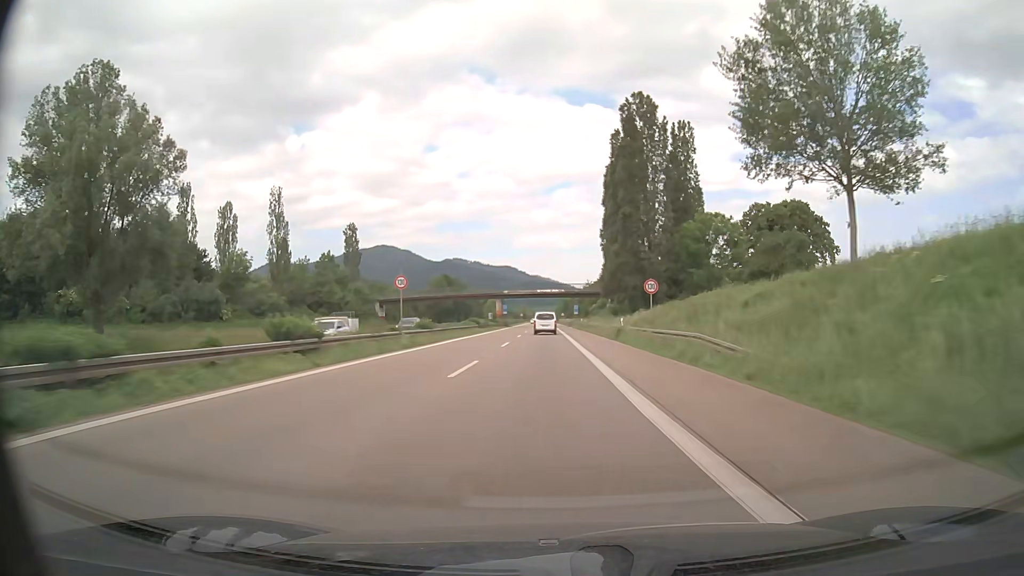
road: trunk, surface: asphalt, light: Day
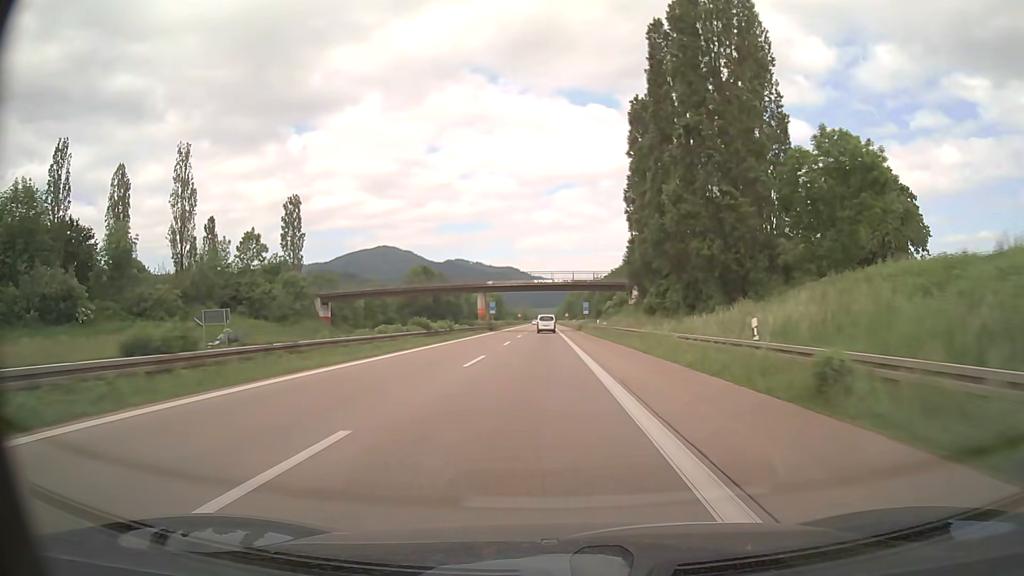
(0.0, +30.6) m; 0°
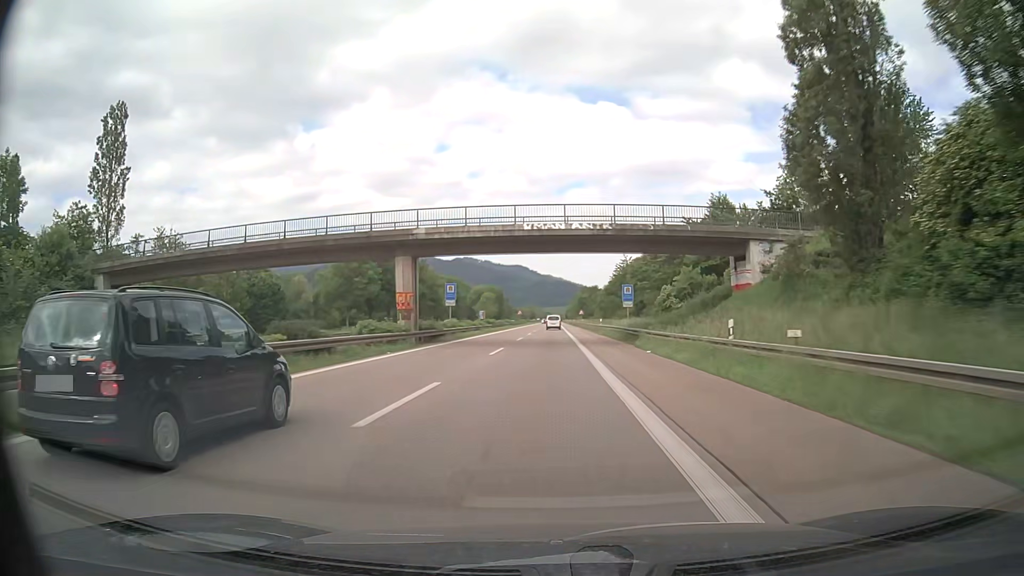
(-0.3, +45.9) m; -1°
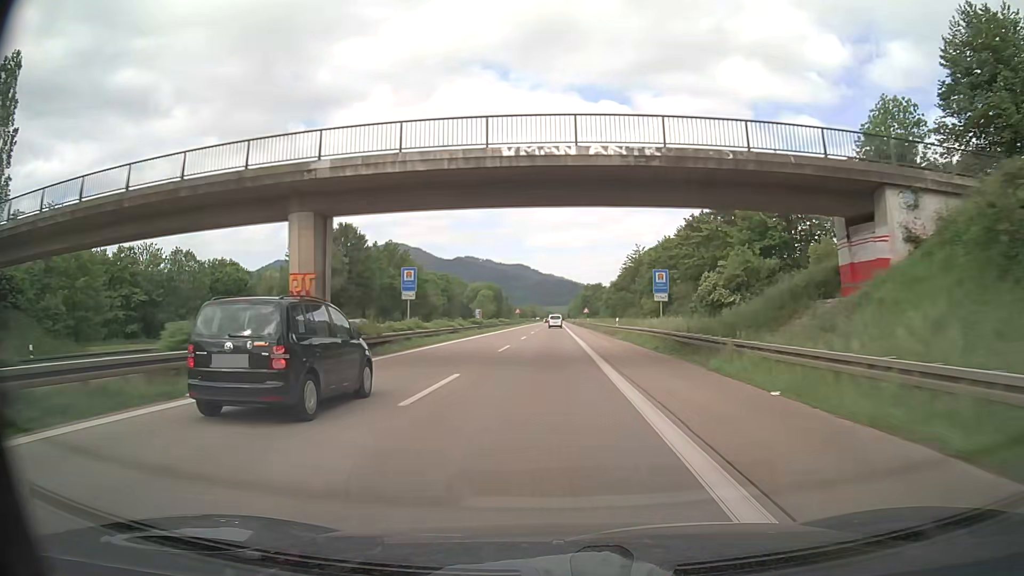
(0.0, +15.3) m; 0°
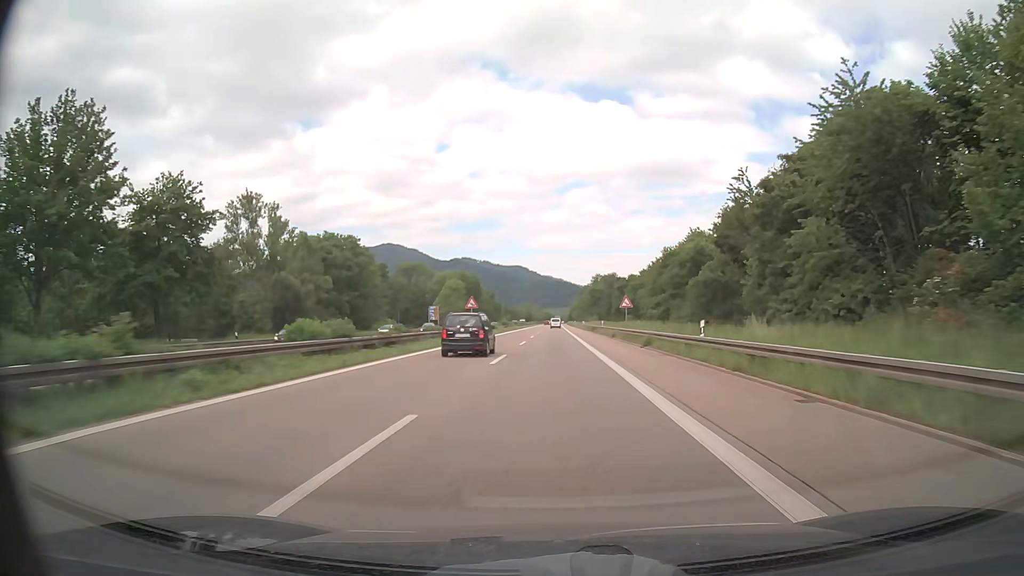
(+0.1, +76.0) m; 0°
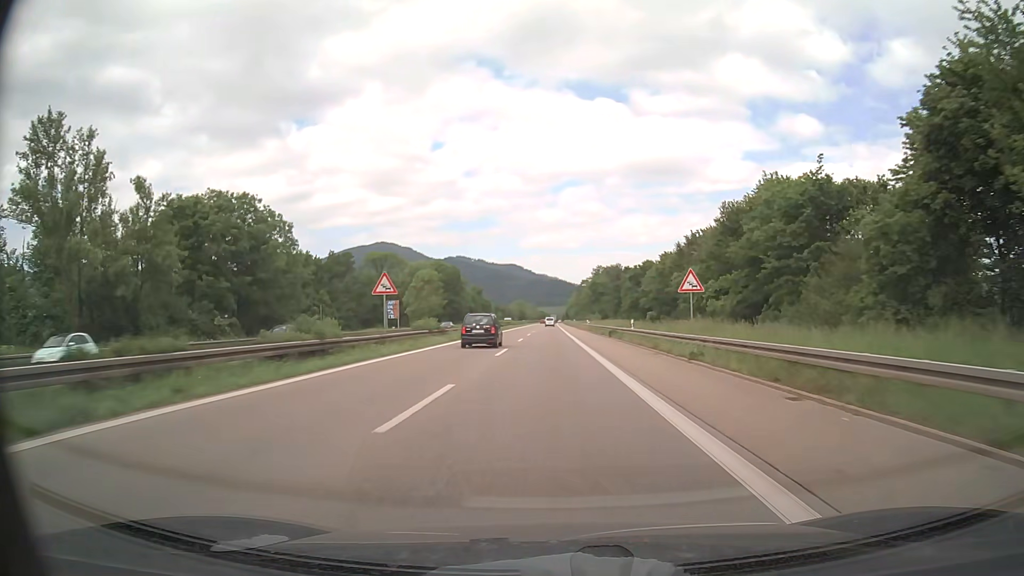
(+0.1, +30.4) m; 0°
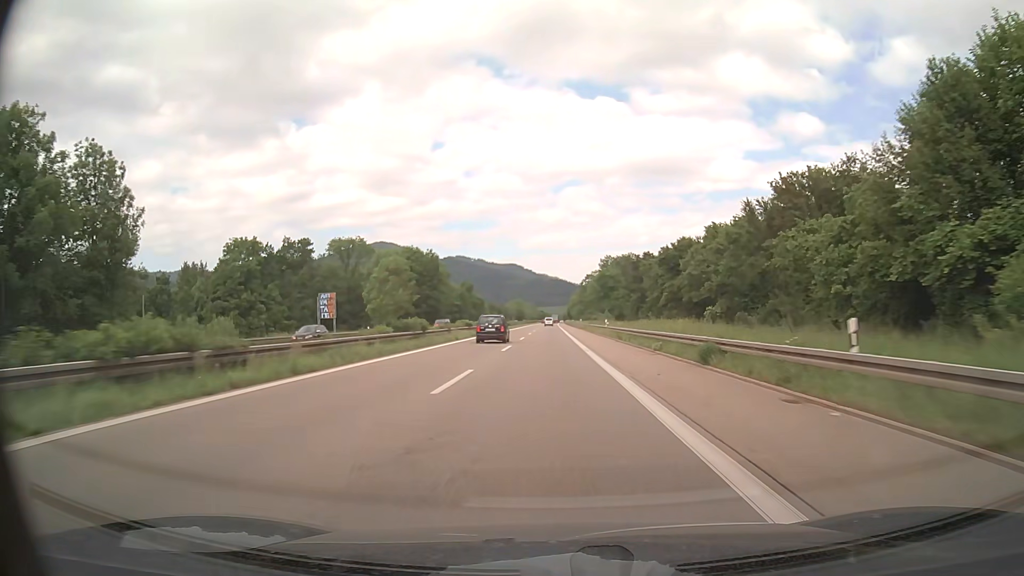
(+0.1, +30.4) m; 0°
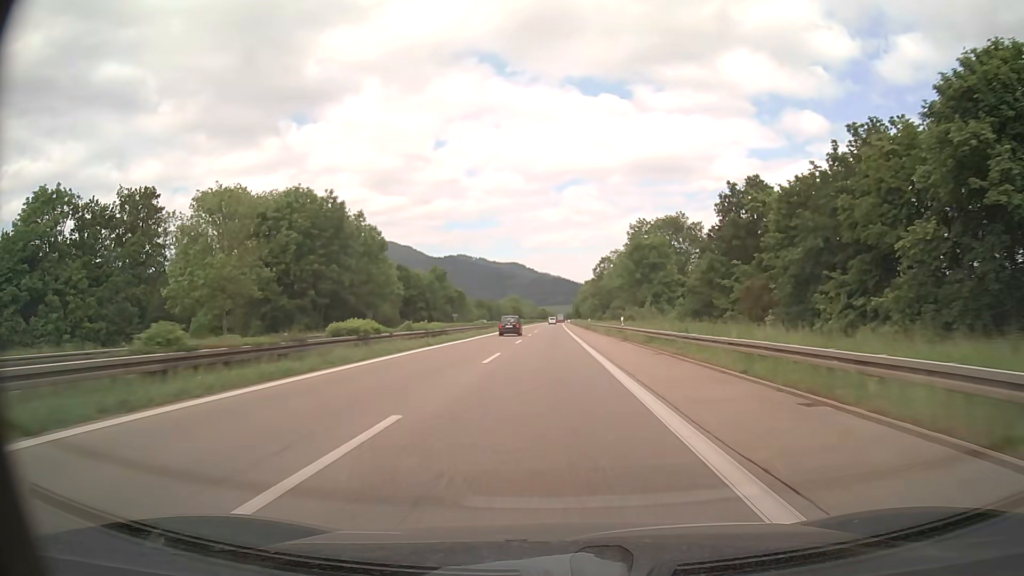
(-0.3, +60.8) m; 0°
(0, +10) (0, +20) (0, +30) (0, +40) (0, +50) (0, +60) (0, +70) (0, +80) (0, +90) (0, +100) m
